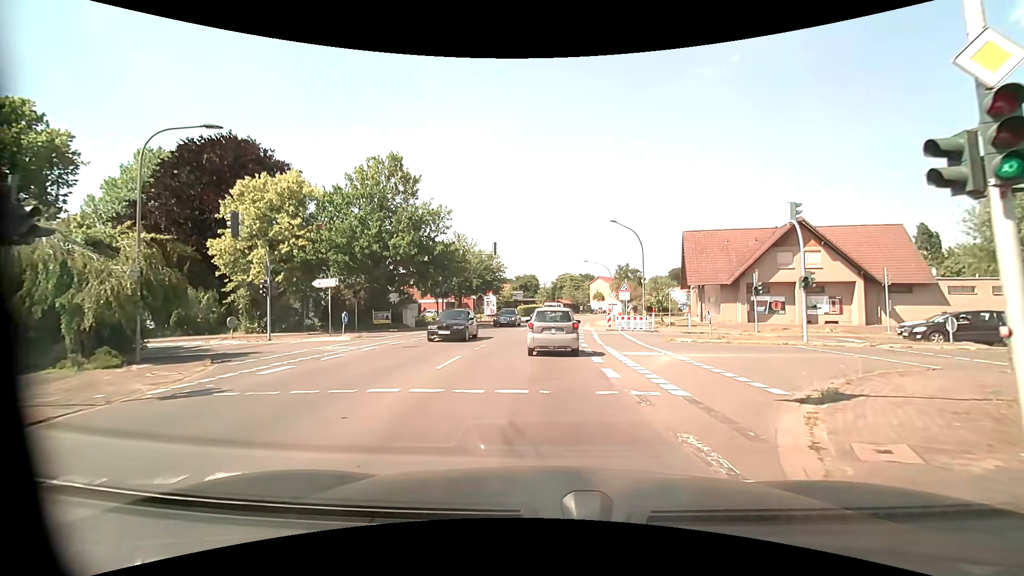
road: tertiary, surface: asphalt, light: Day
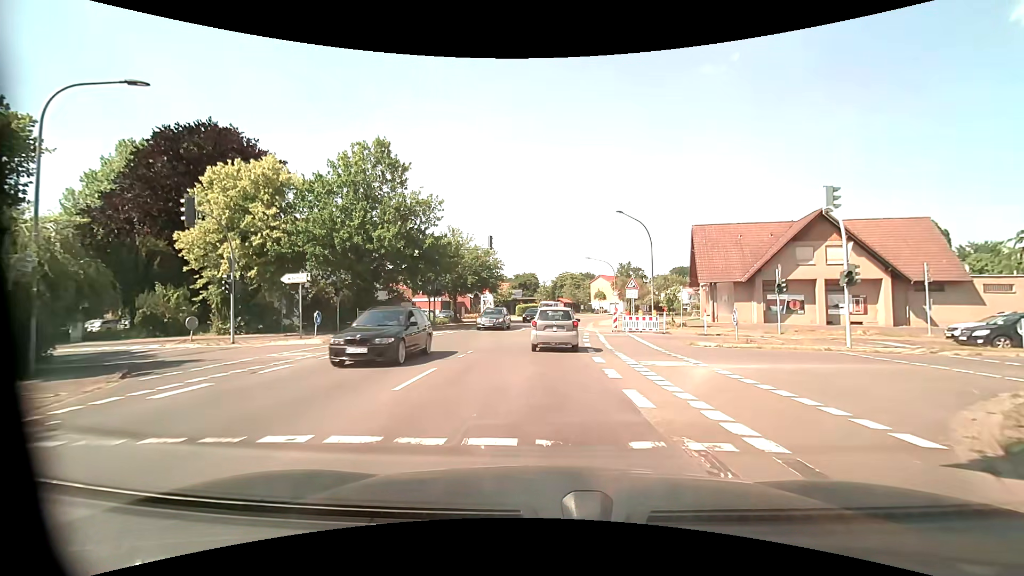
(-0.1, +3.3) m; -1°
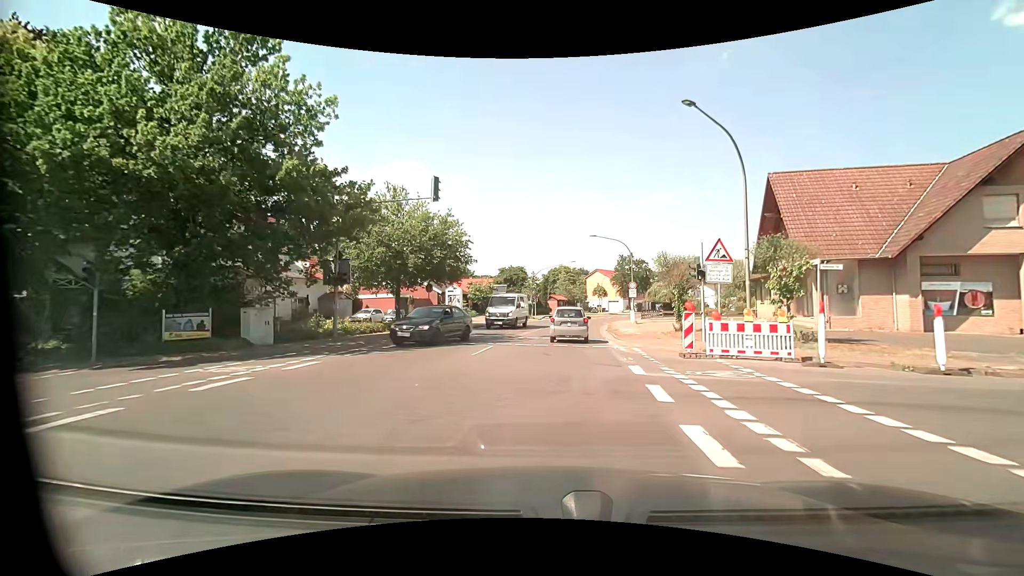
(+0.1, +18.0) m; +1°
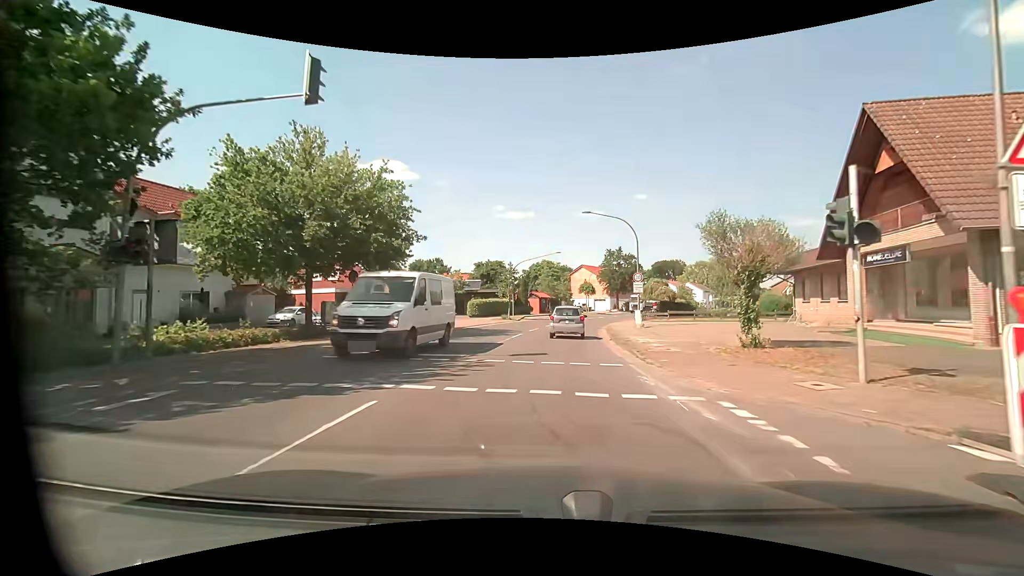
(+0.2, +10.6) m; +1°
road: secondary
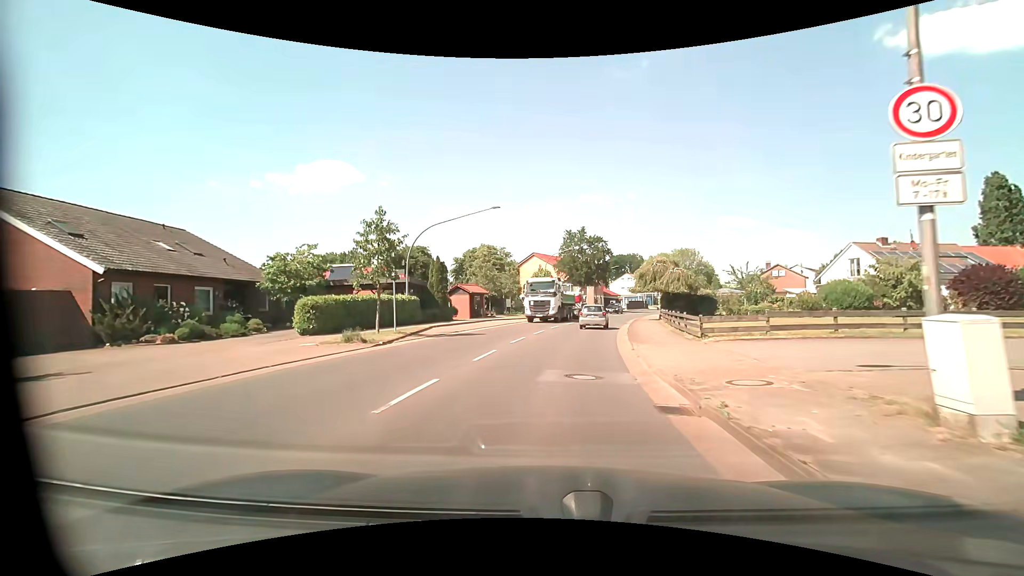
(+1.6, +27.7) m; +6°
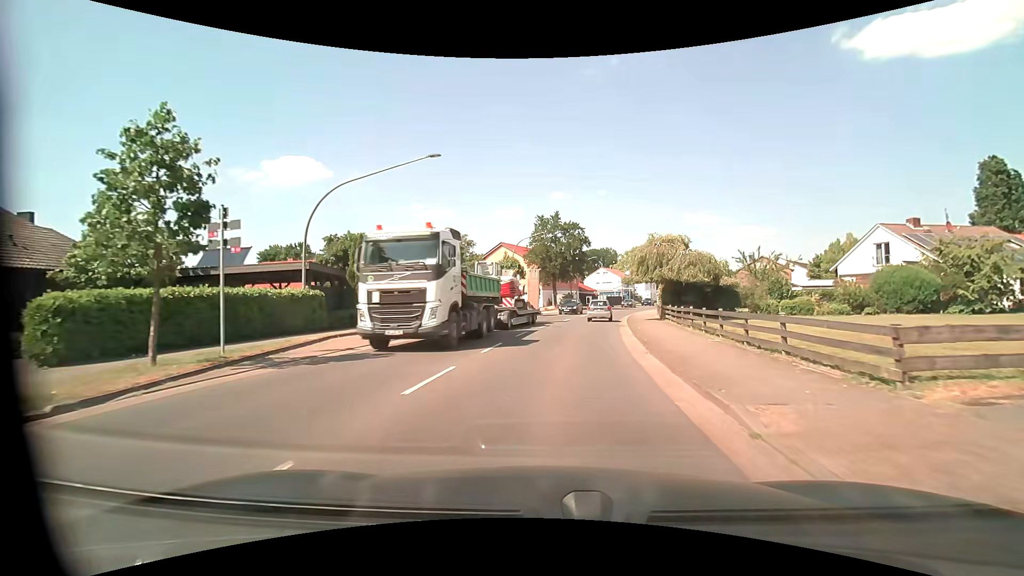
(+0.3, +10.9) m; +2°
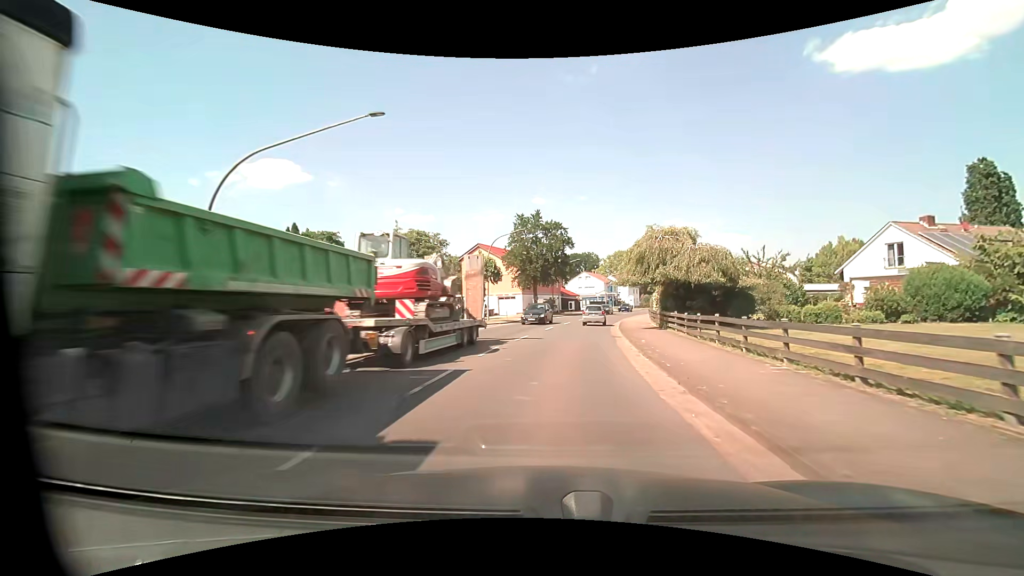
(+0.2, +5.4) m; +3°
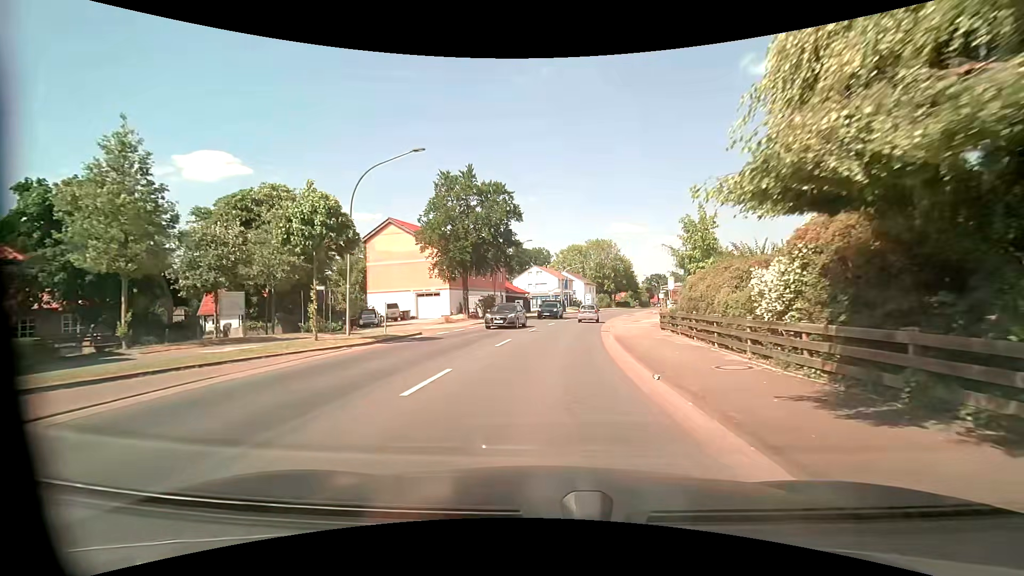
(+1.2, +21.3) m; +5°
(0, +10) (+1, +20) (+2, +30) (+3, +40) (+5, +50) (+7, +60) (+9, +69) (+11, +79) (+14, +89) (+16, +98) m
